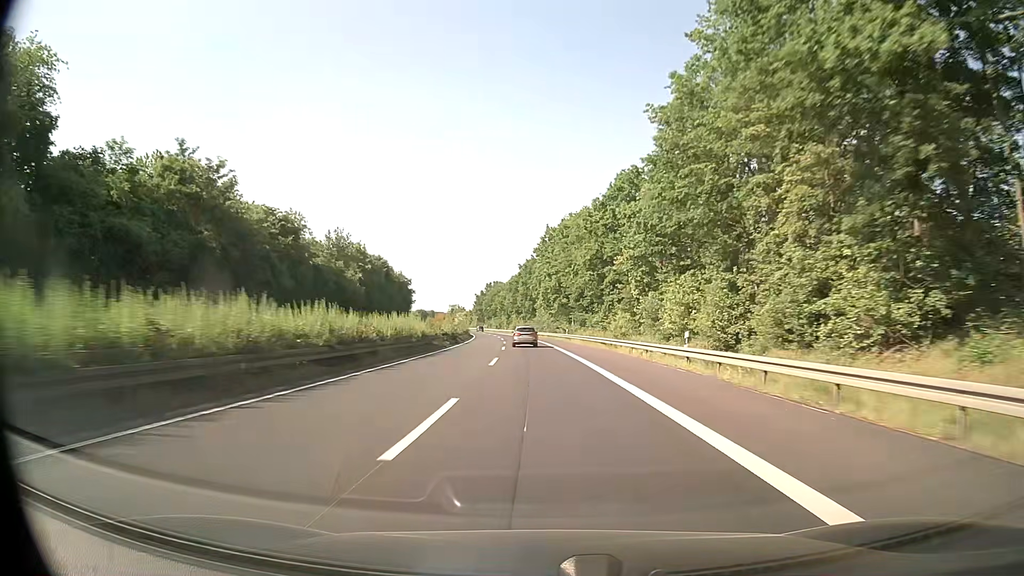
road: trunk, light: Day
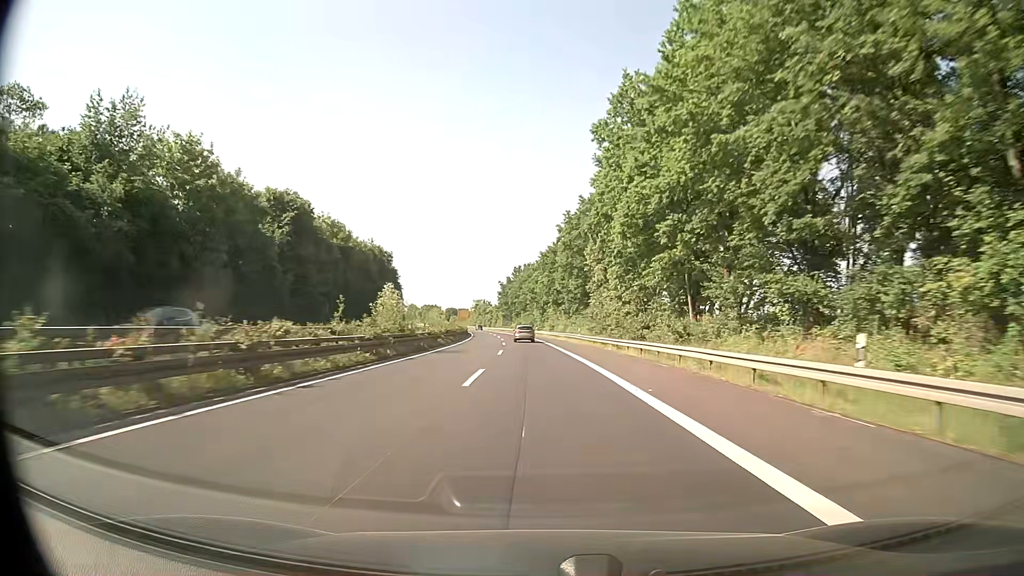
(-1.9, +63.4) m; -4°
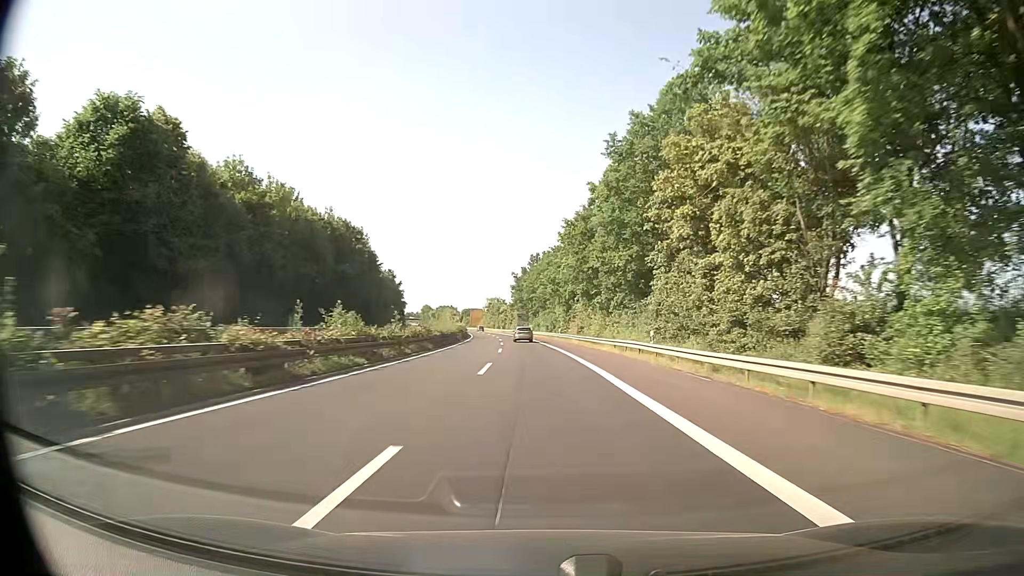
(-0.4, +31.7) m; -2°
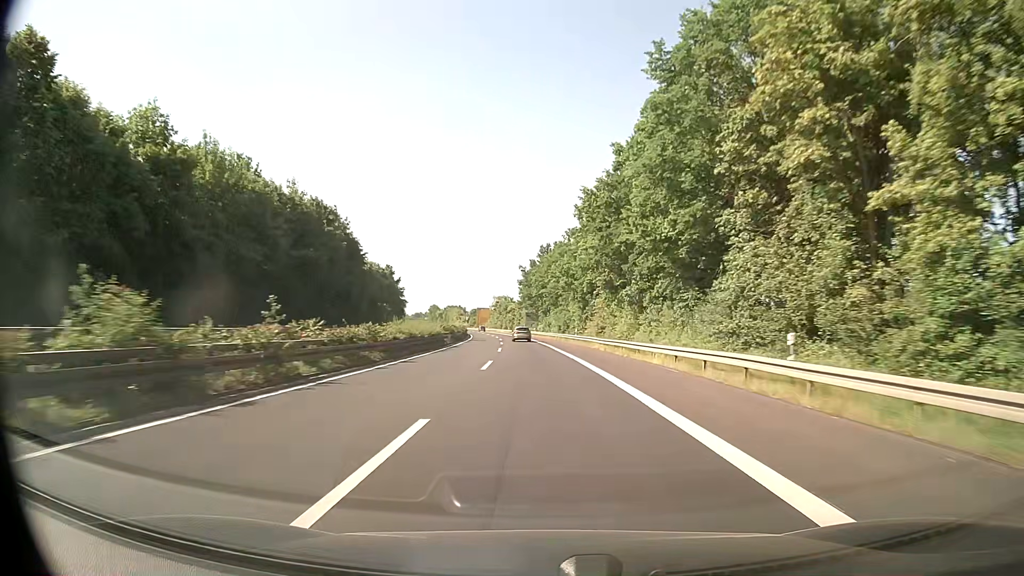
(-0.1, +15.9) m; -1°
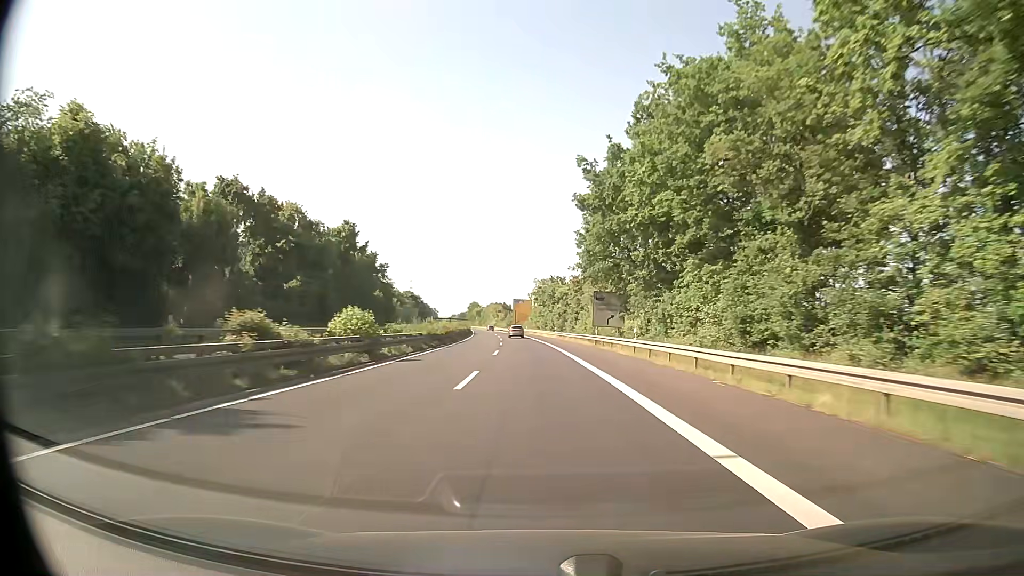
(-3.3, +79.1) m; -5°
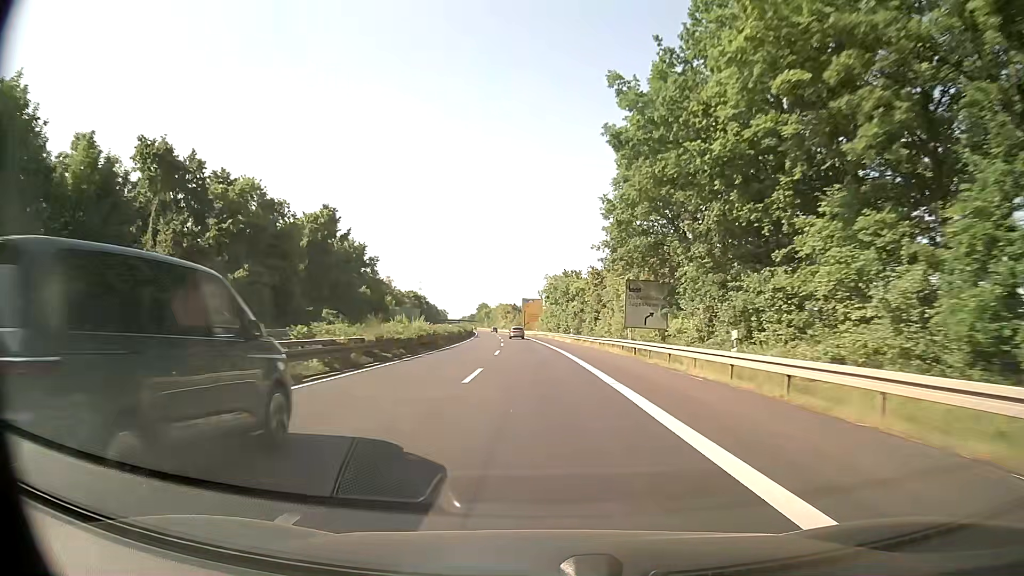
(-0.1, +15.8) m; -1°
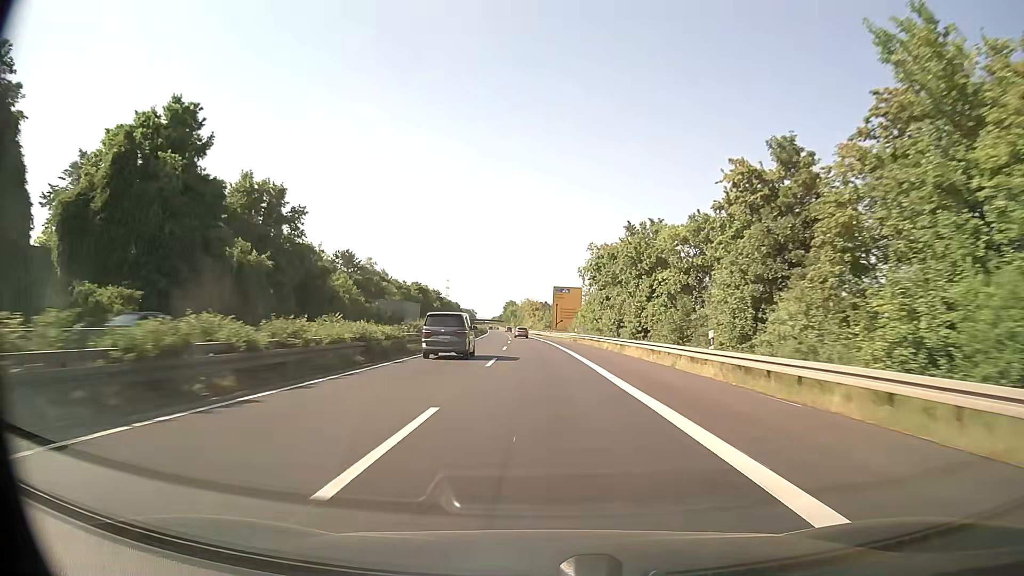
(-1.3, +47.5) m; -3°
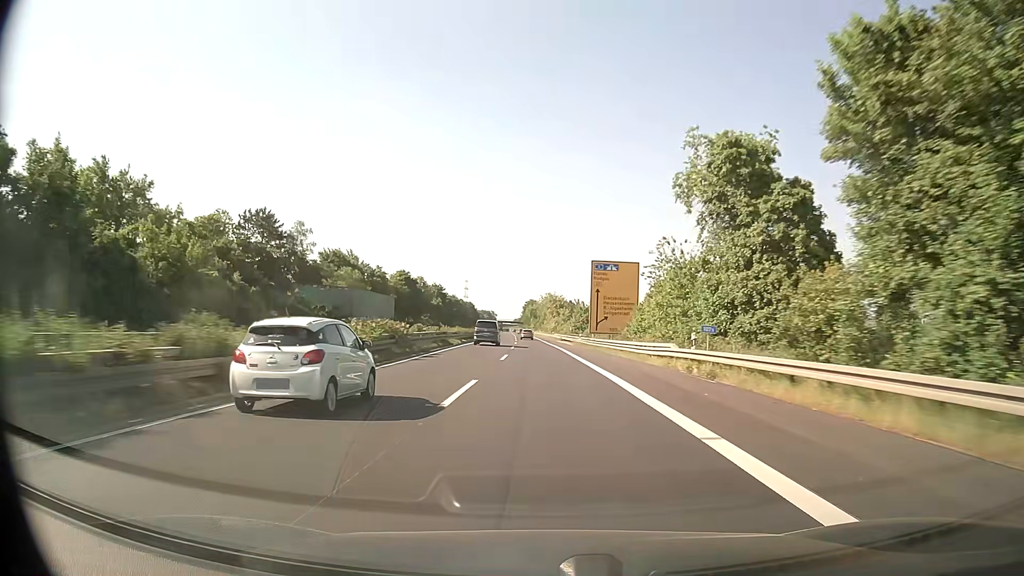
(-1.0, +47.5) m; -2°
(0, +10) (0, +20) (0, +30) (0, +40) (-1, +50) (-1, +60) (-1, +70) (-1, +80) (-2, +90) (-2, +100) m
